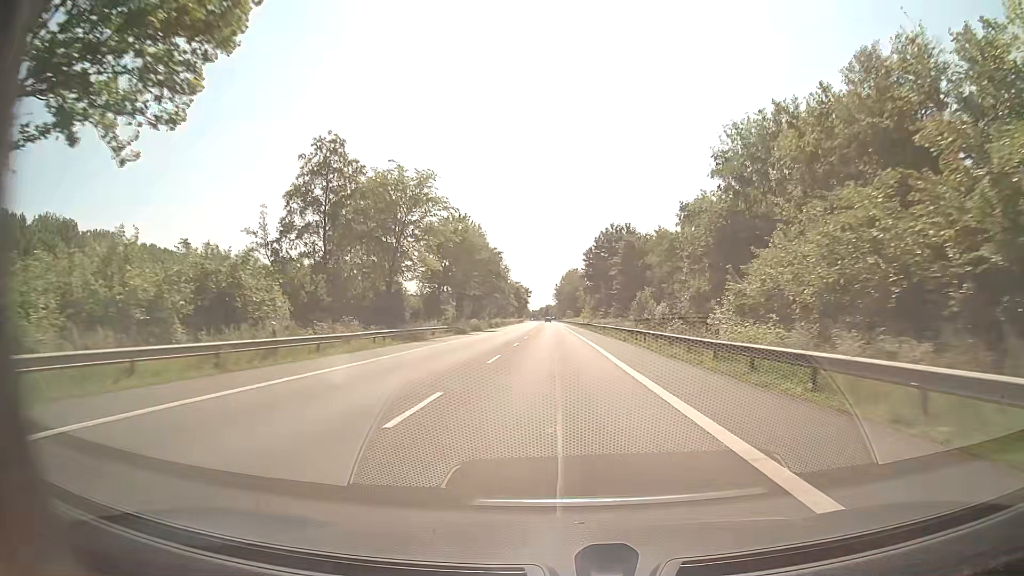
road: secondary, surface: asphalt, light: Day
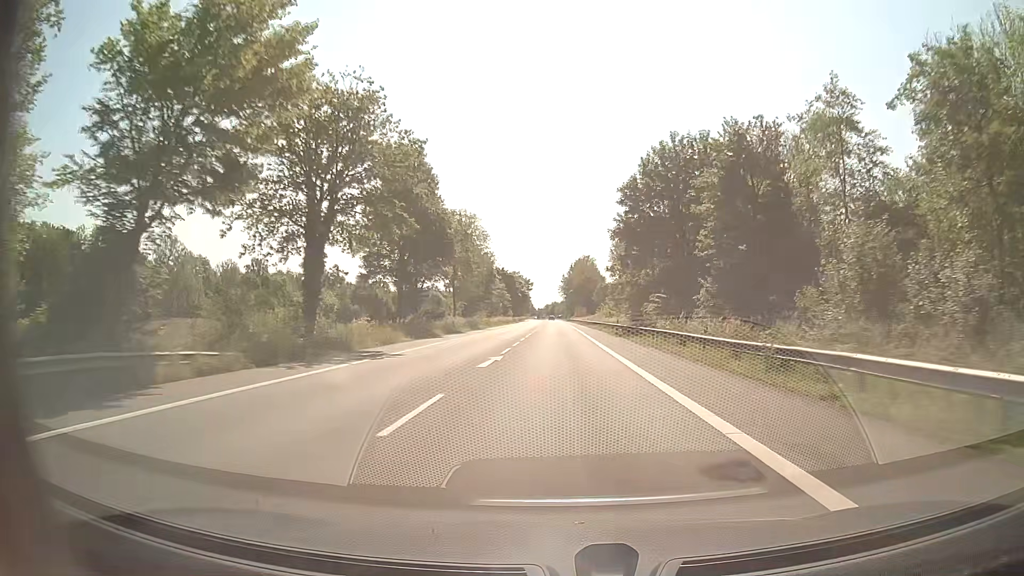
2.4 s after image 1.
(-0.6, +50.0) m; -1°
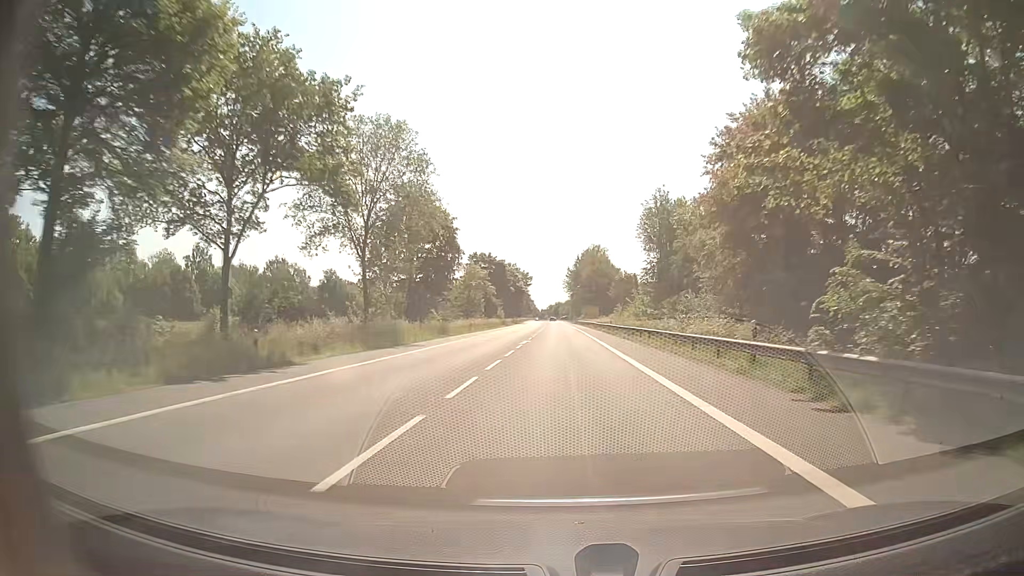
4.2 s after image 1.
(-0.1, +37.5) m; 0°
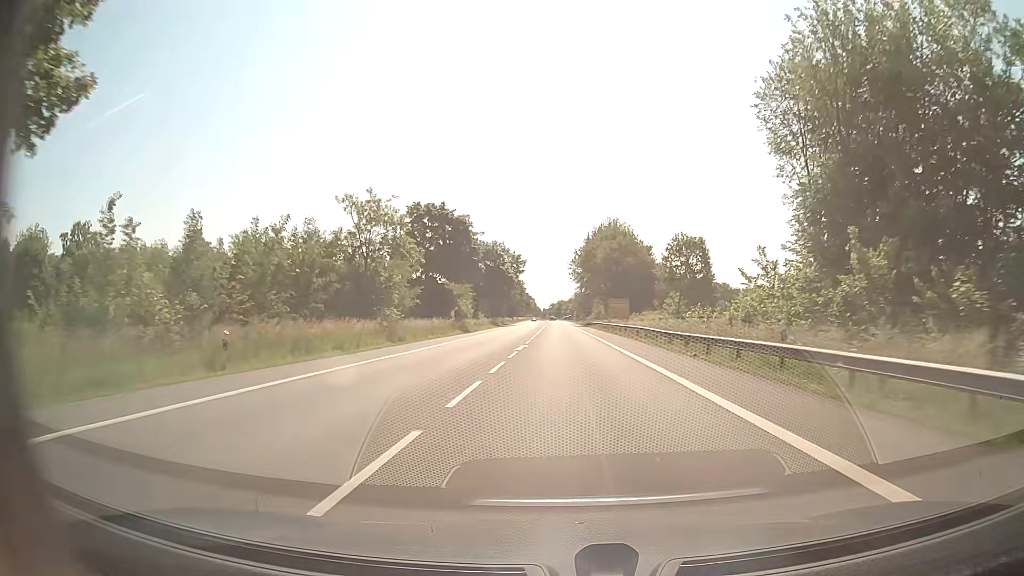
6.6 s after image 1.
(0.0, +49.9) m; 0°
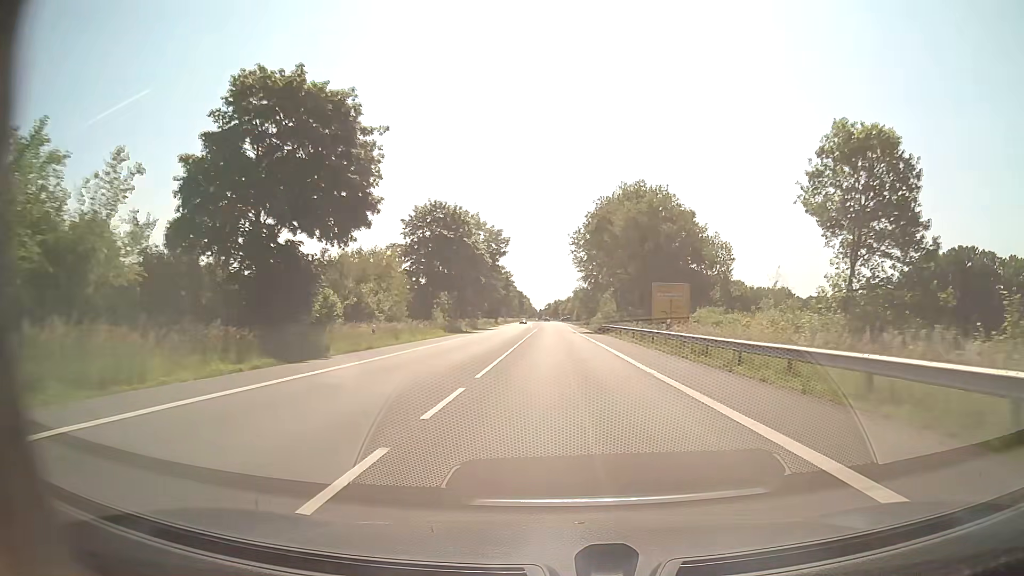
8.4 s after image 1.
(+0.1, +37.5) m; 0°
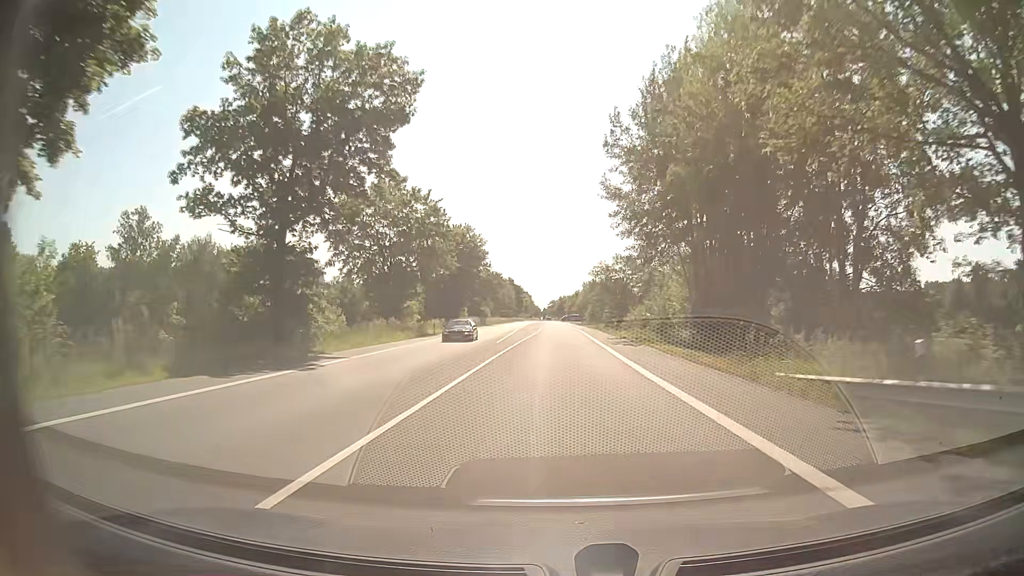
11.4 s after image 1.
(-0.3, +62.5) m; 0°
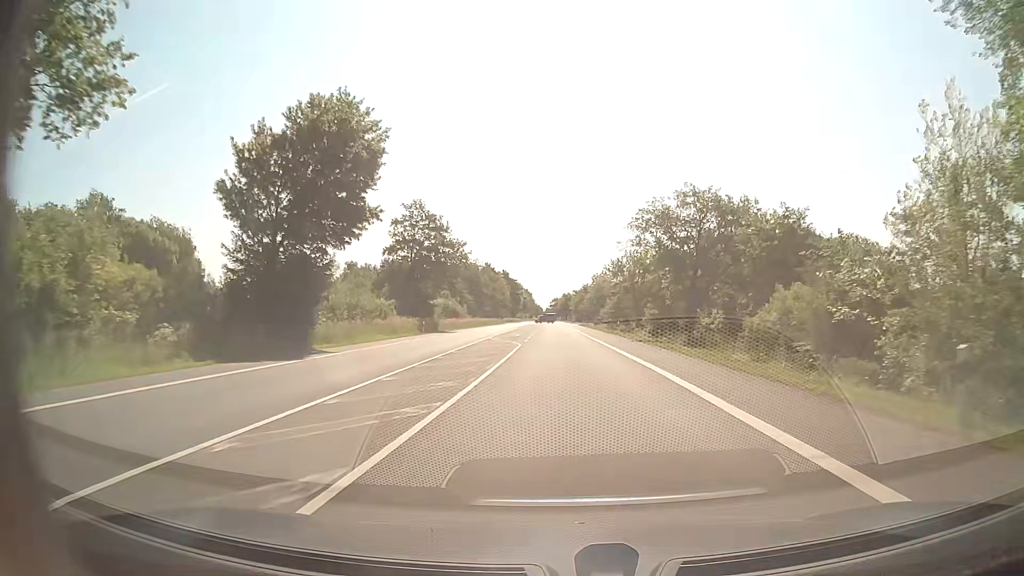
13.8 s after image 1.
(-0.2, +50.0) m; -1°
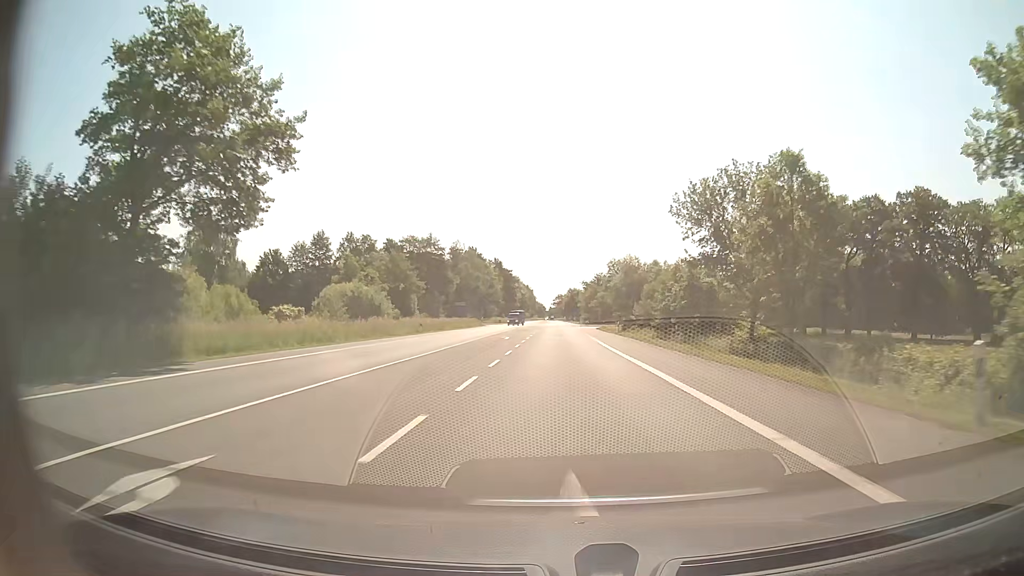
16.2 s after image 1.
(0.0, +50.0) m; 0°
(0, +10) (0, +20) (0, +30) (0, +40) (0, +50) (0, +60) (0, +70) (0, +80) (0, +90) (0, +100) m
